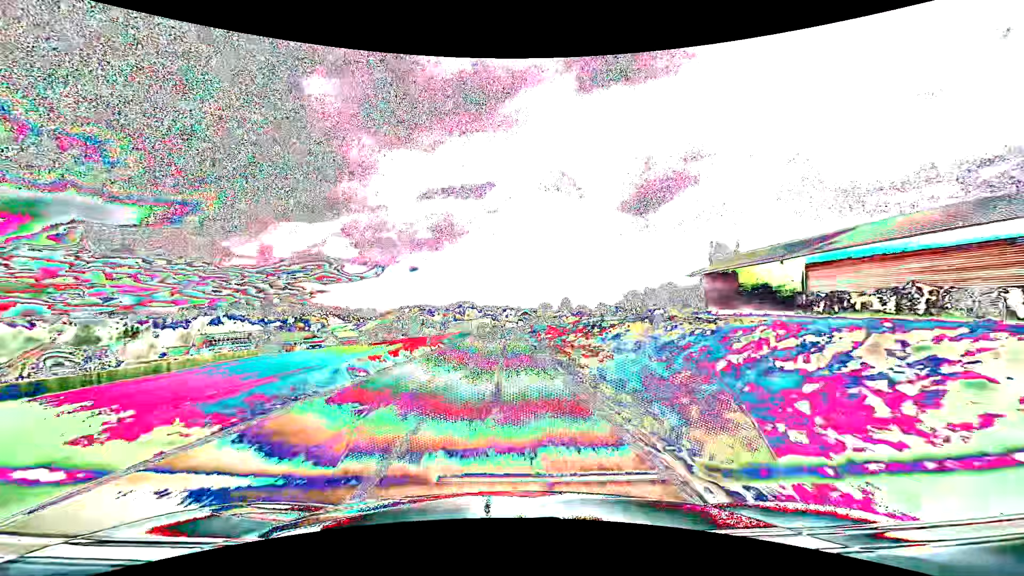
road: tertiary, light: Day
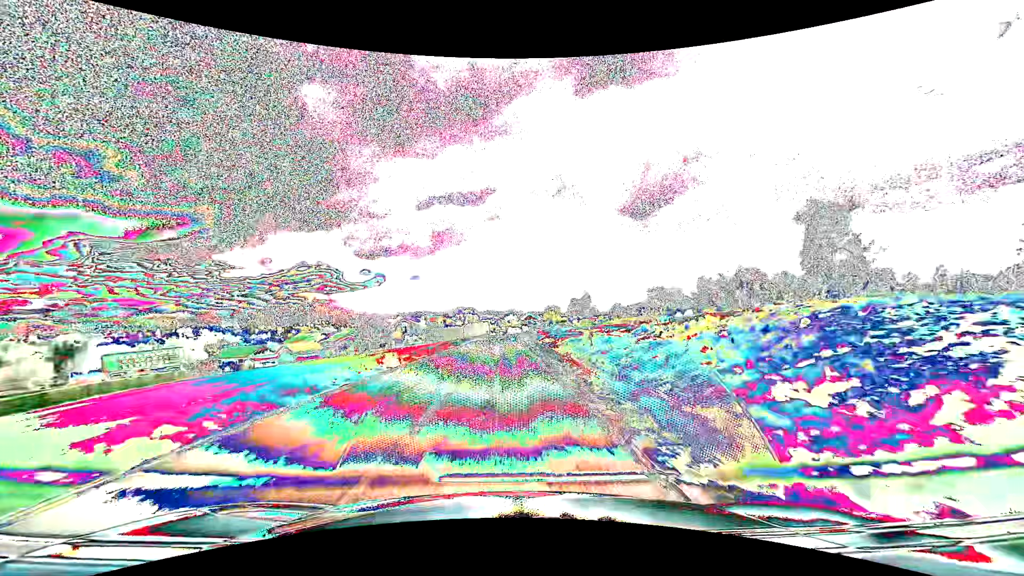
(-0.1, +32.1) m; 0°
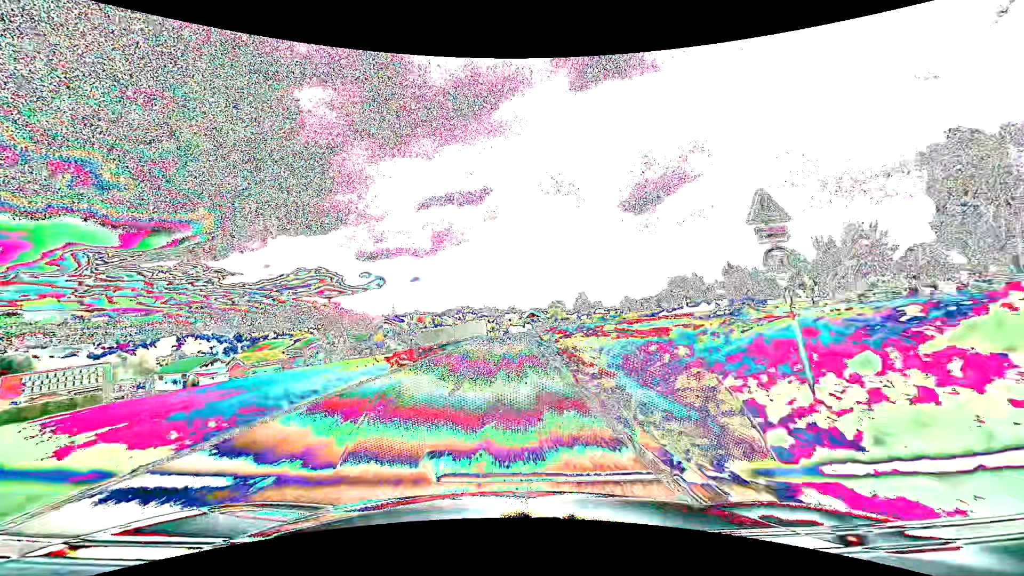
(0.0, +21.5) m; 0°
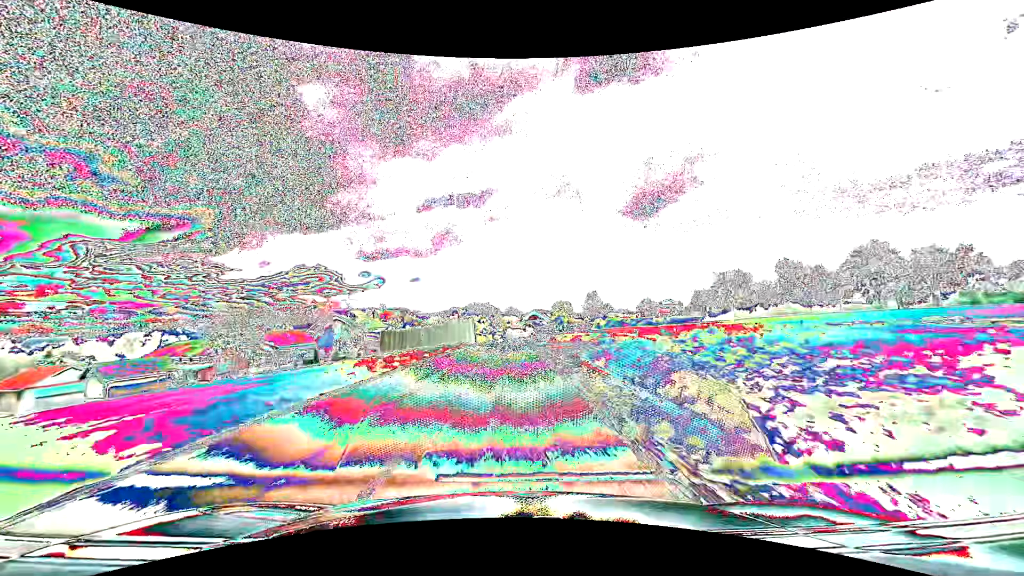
(0.0, +32.2) m; 0°
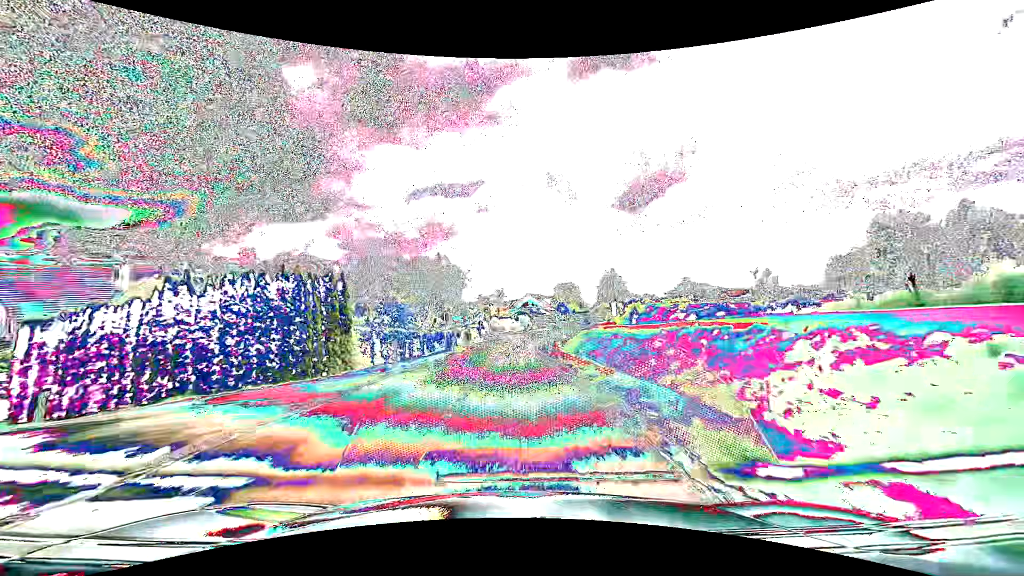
(+0.6, +53.8) m; +1°
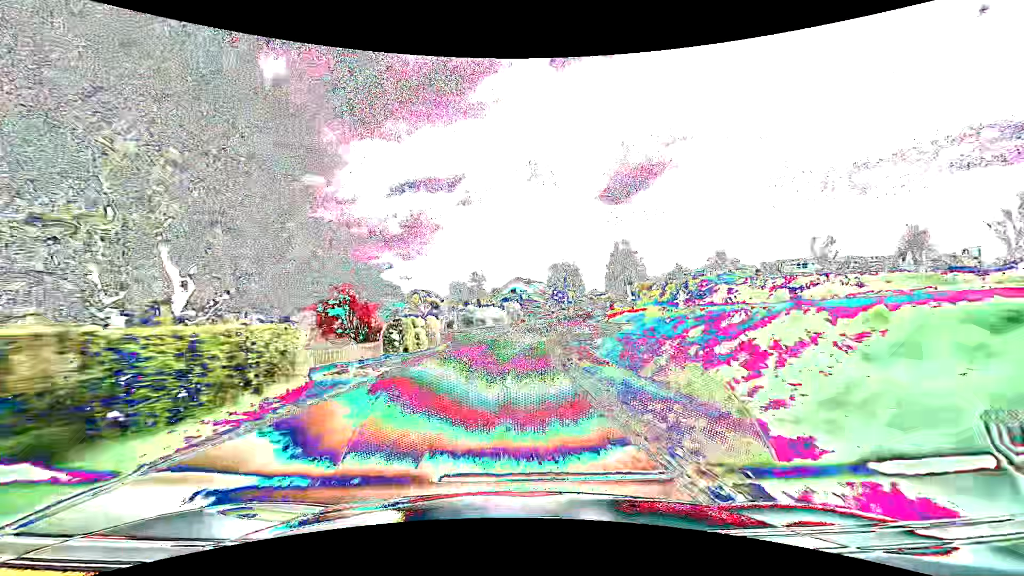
(+0.5, +32.6) m; +2°
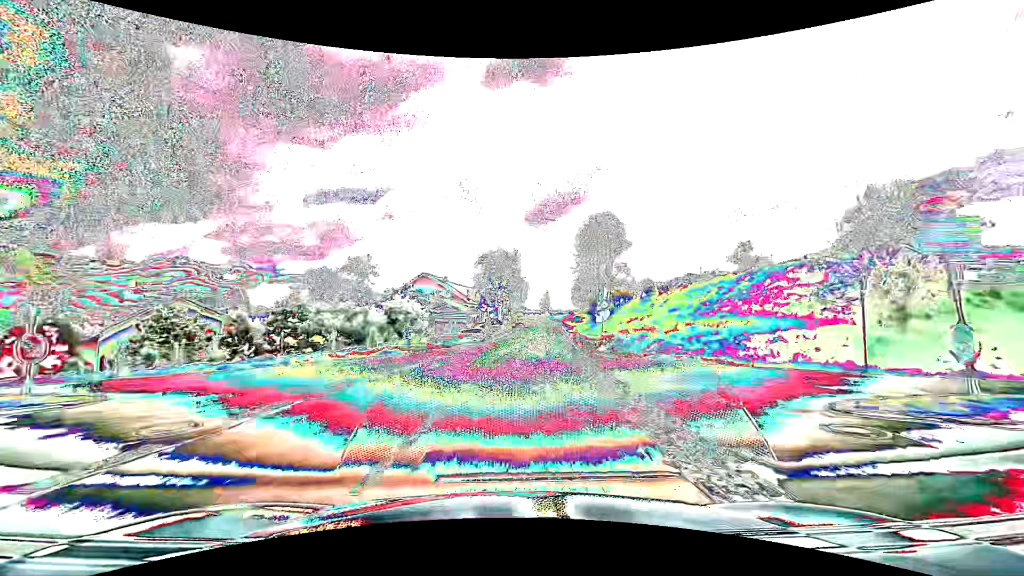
(+2.4, +43.2) m; +9°
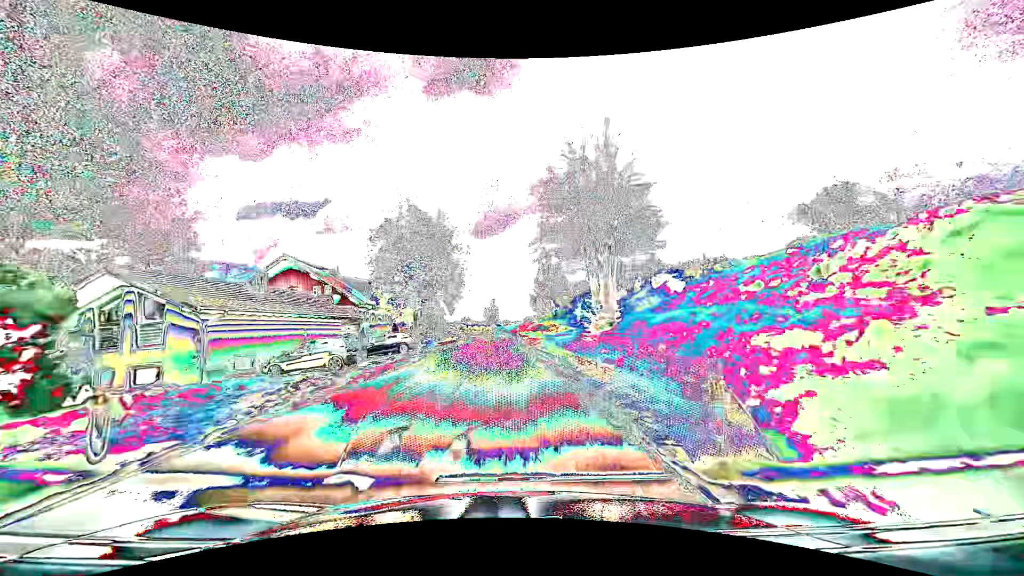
(+2.3, +31.8) m; +7°
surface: asphalt
(0, +10) (0, +20) (0, +30) (0, +40) (-1, +50) (-1, +60) (-2, +70) (-3, +80) (-4, +90) (-5, +100) m
